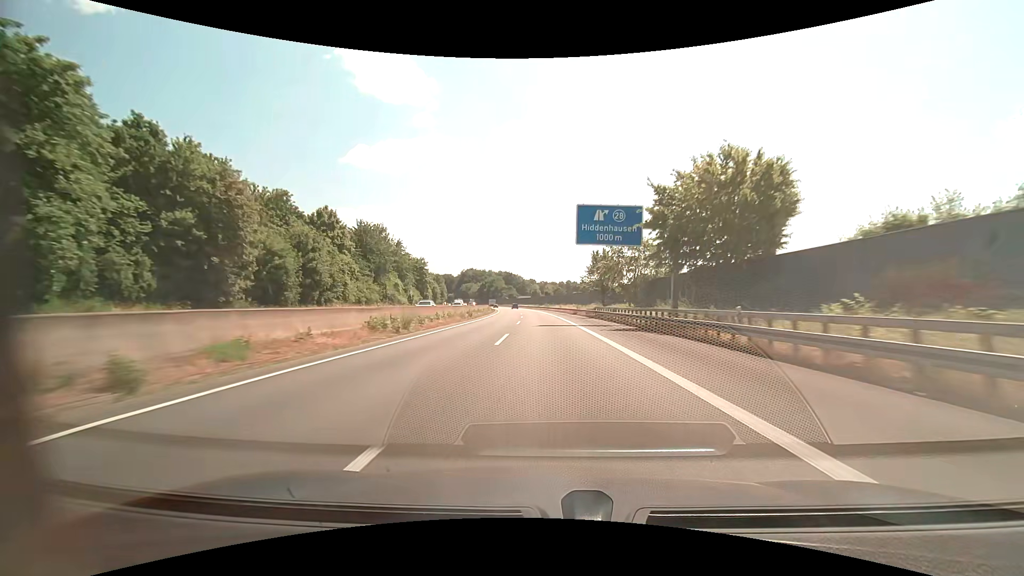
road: motorway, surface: asphalt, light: Day
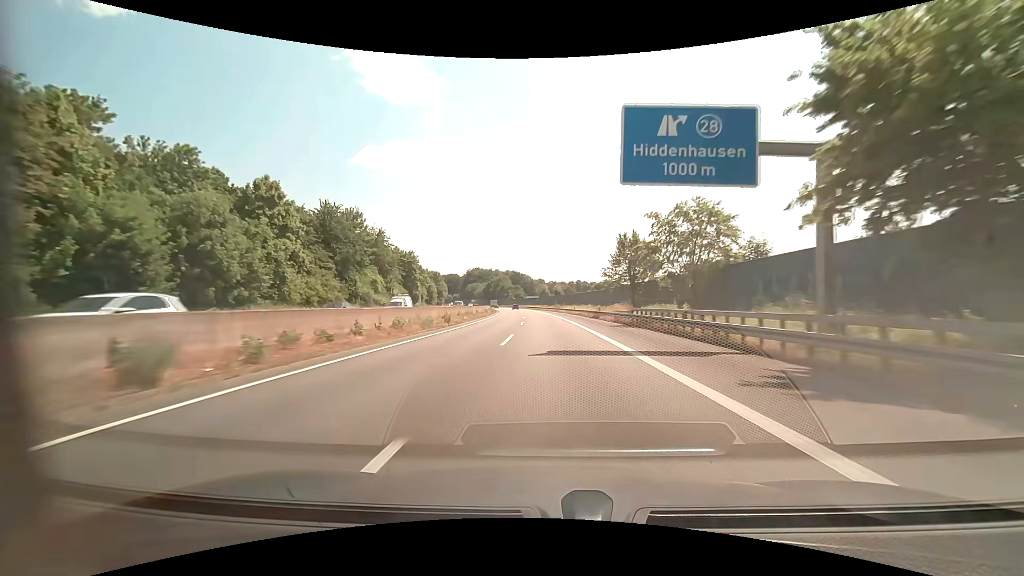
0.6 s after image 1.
(-0.2, +17.6) m; -1°
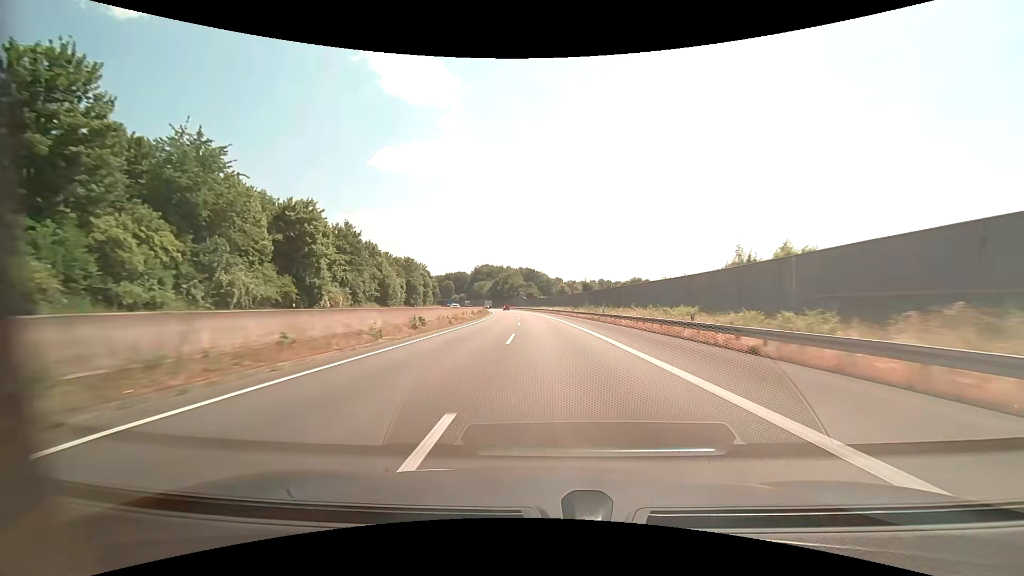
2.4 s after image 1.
(-1.1, +52.5) m; -2°
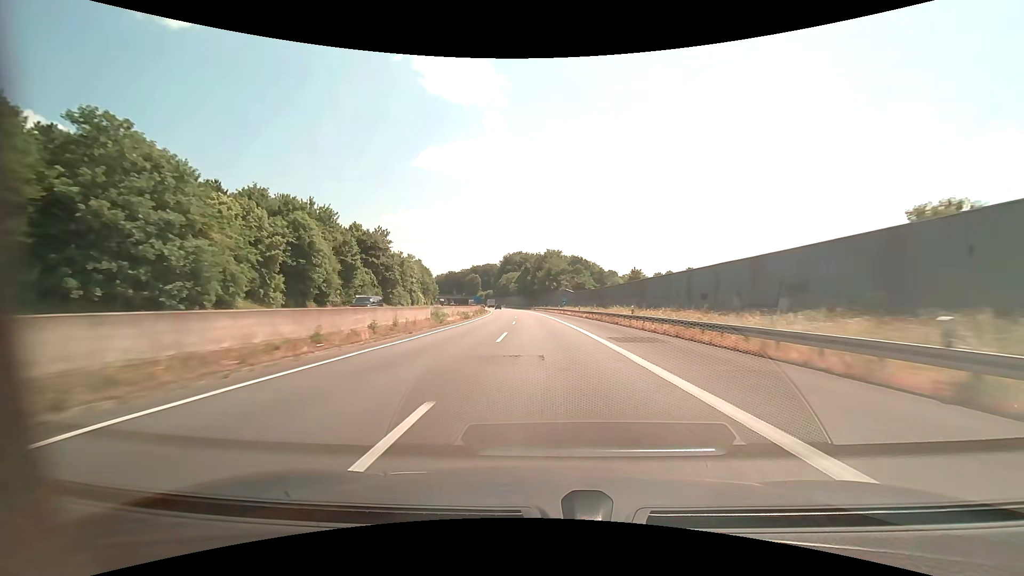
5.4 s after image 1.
(-3.7, +89.2) m; -5°
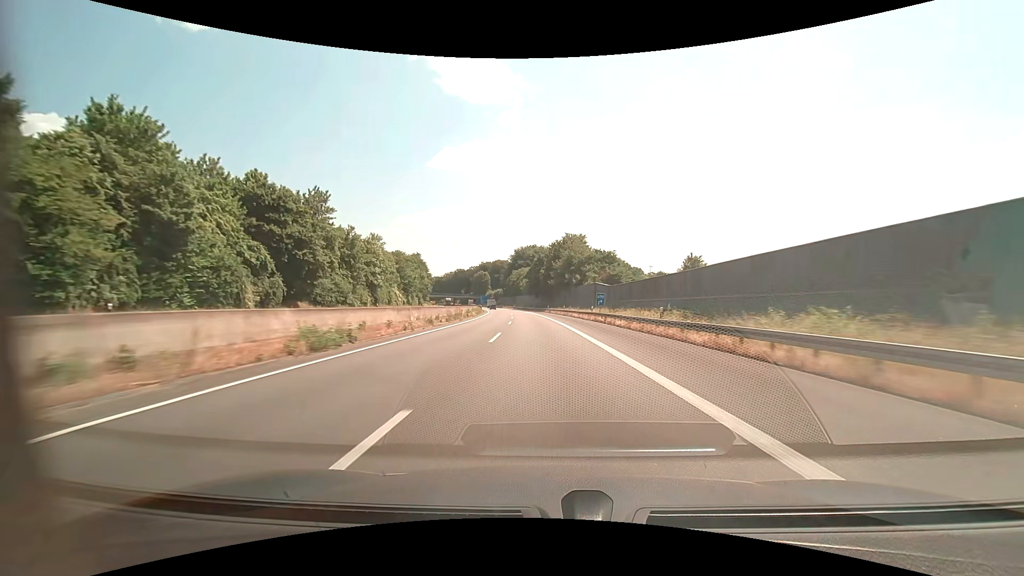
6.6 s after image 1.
(-0.6, +36.2) m; -2°
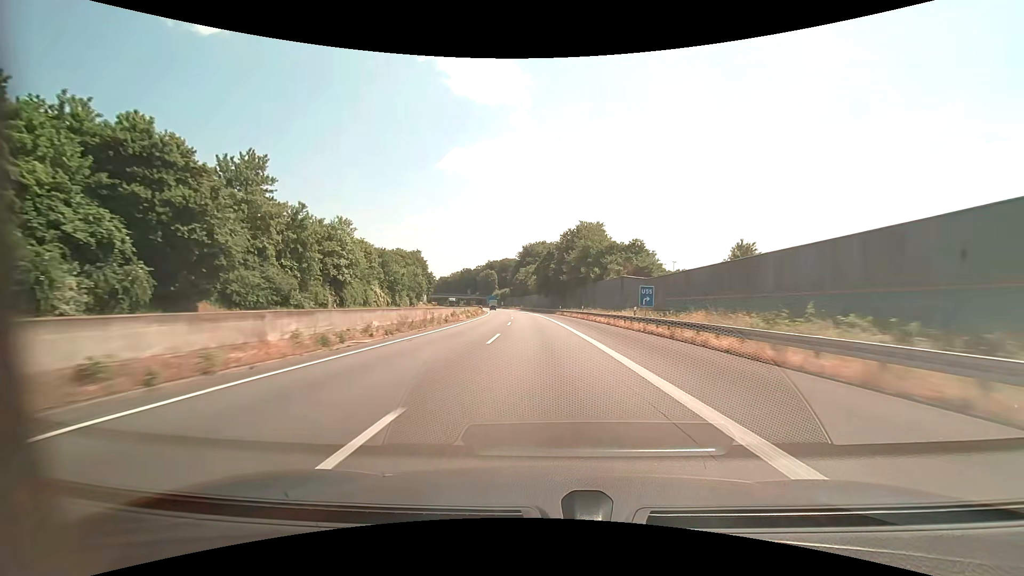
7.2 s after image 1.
(-0.2, +18.2) m; -1°
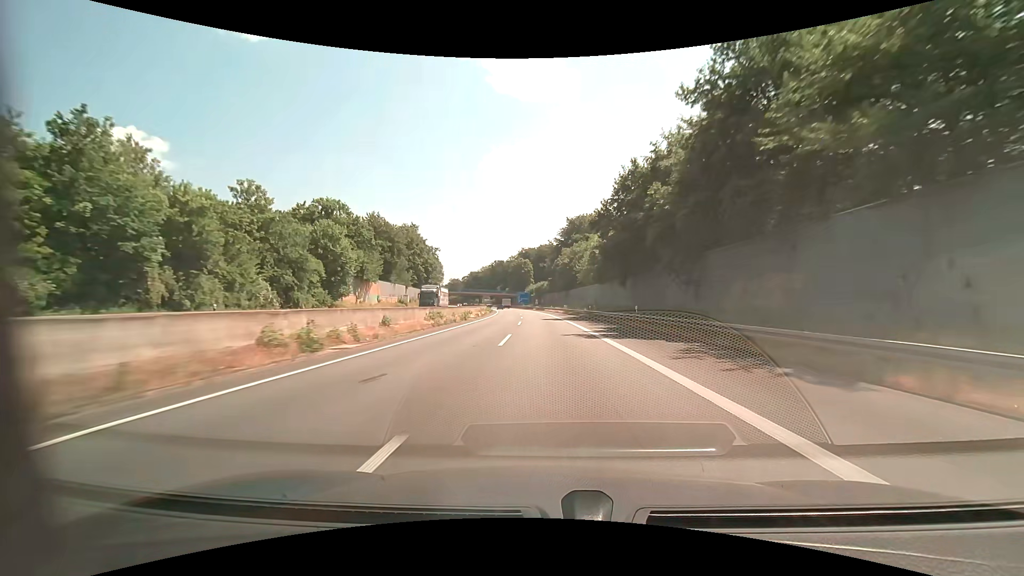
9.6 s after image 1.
(-3.3, +73.0) m; -5°
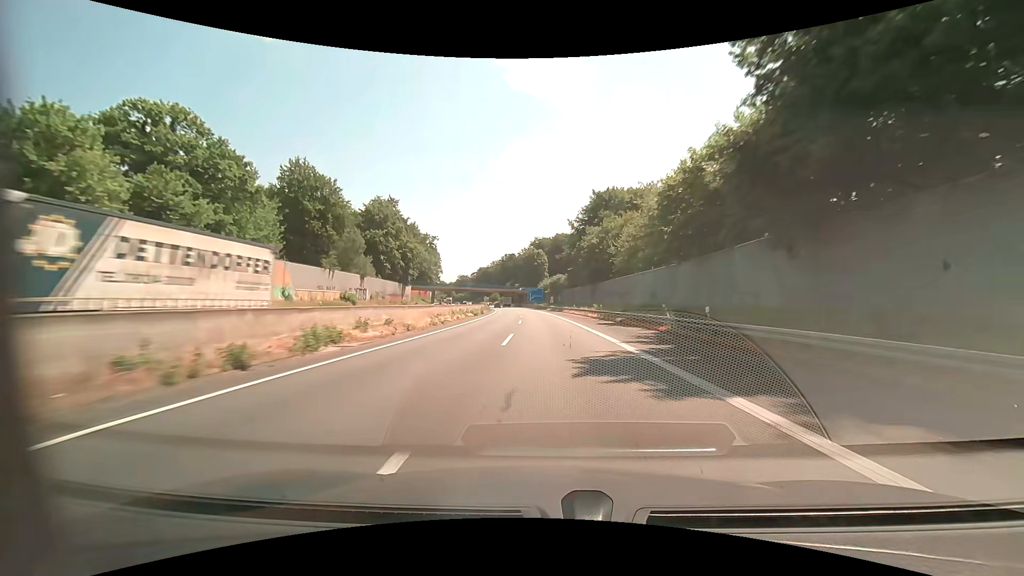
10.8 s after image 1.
(-0.7, +36.3) m; -2°
(0, +10) (0, +20) (0, +30) (-1, +40) (-1, +50) (-1, +60) (-2, +70) (-2, +80) (-3, +90) (-3, +100) m
